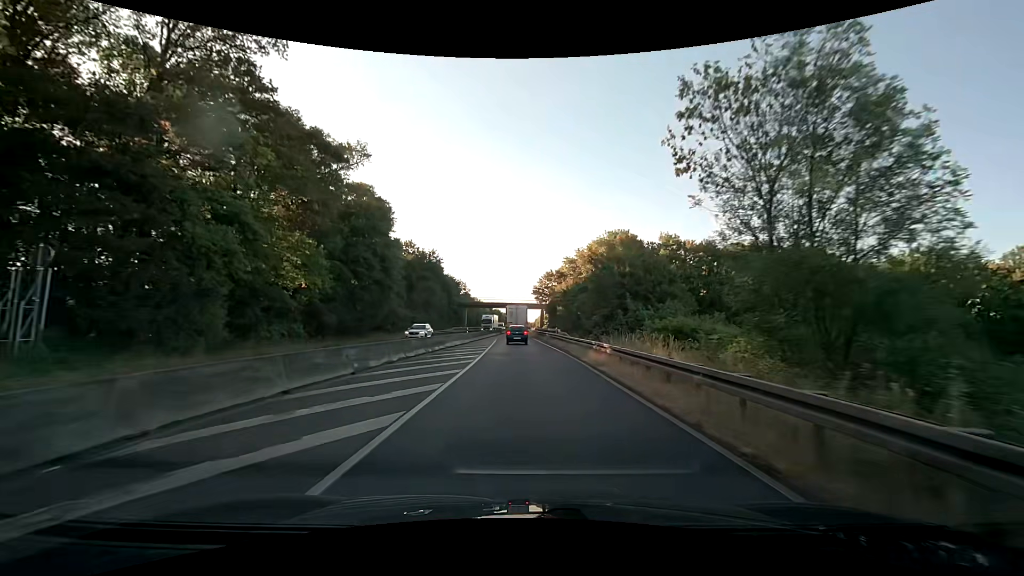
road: trunk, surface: asphalt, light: Day
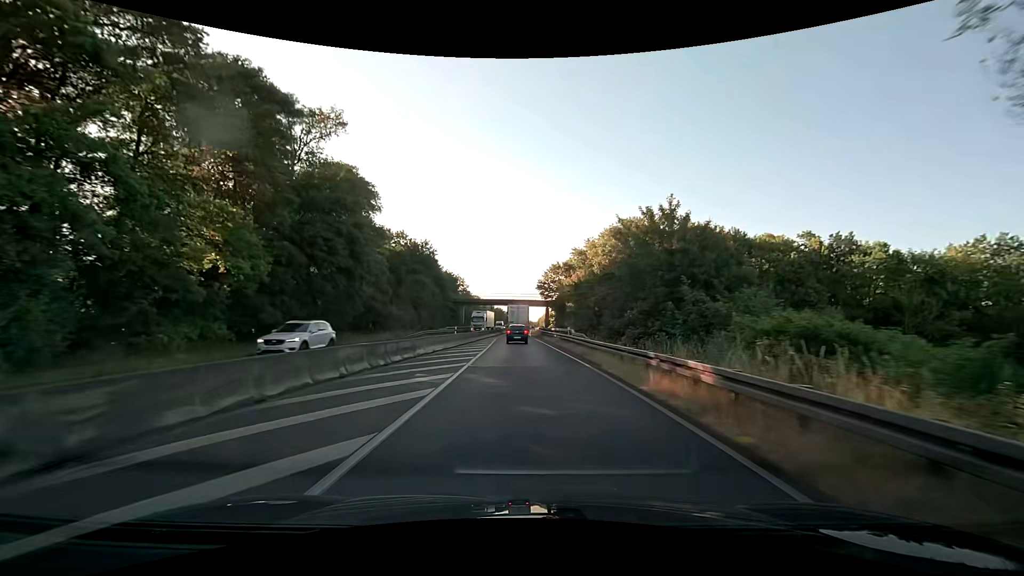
(0.0, +9.5) m; 0°
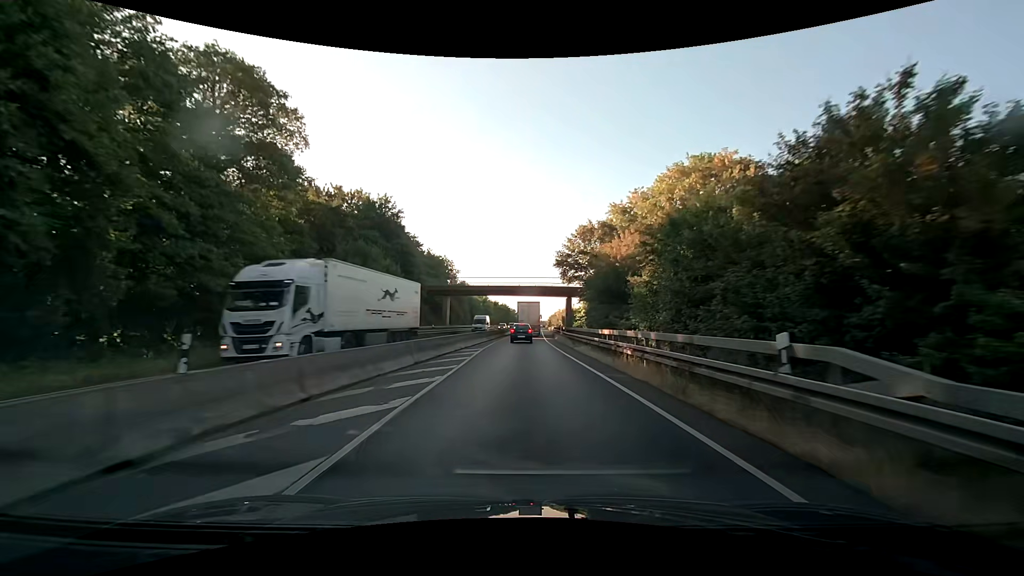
(-0.2, +28.3) m; -1°
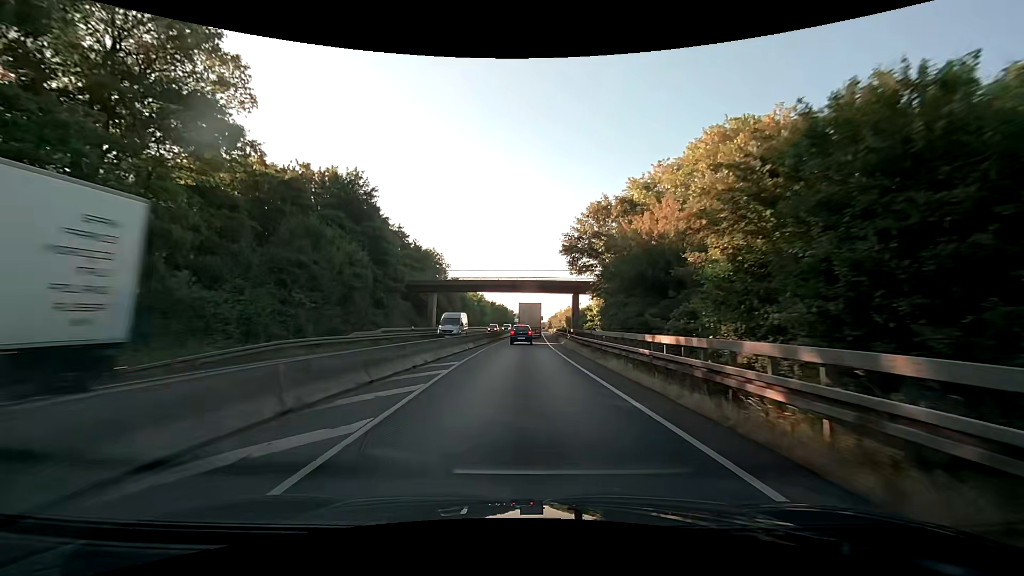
(0.0, +9.3) m; 0°
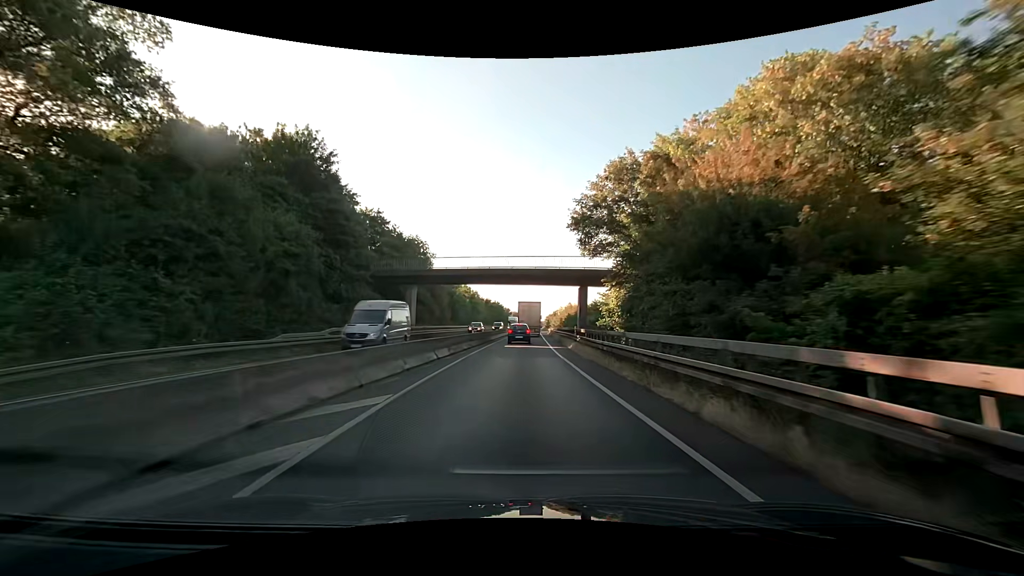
(0.0, +9.2) m; +1°
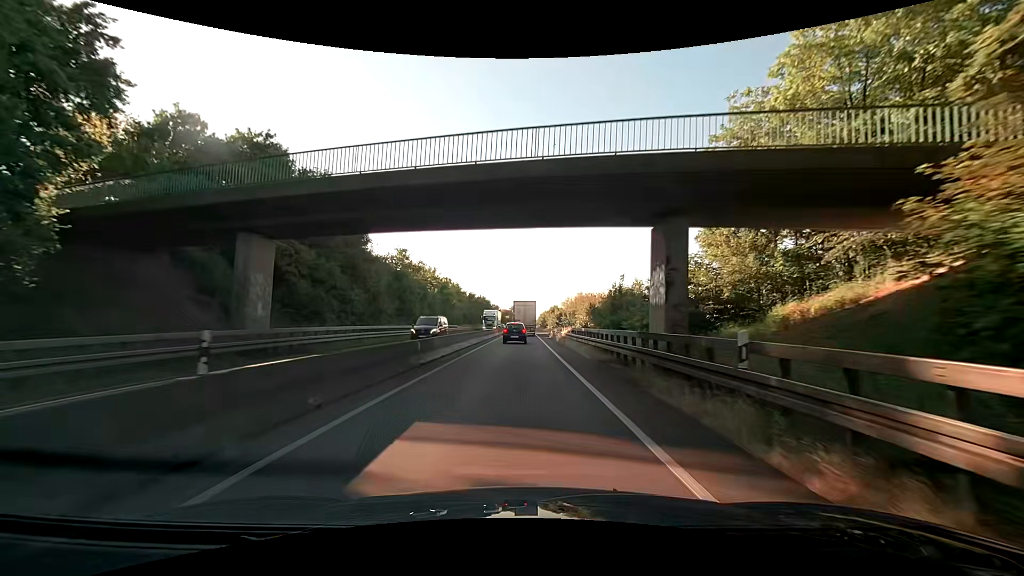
(+0.1, +26.6) m; +1°
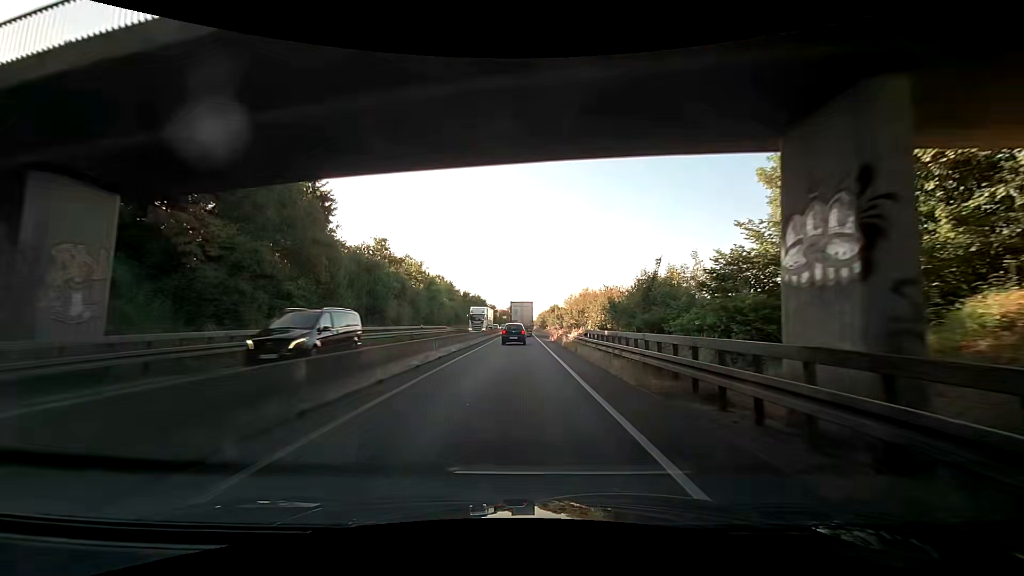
(0.0, +8.5) m; 0°
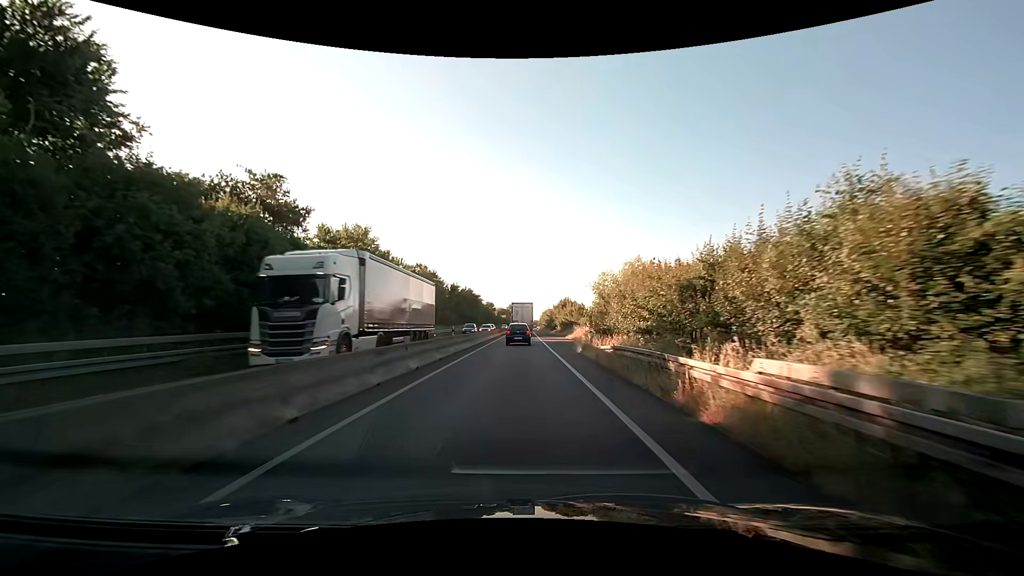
(+0.2, +24.5) m; +1°
(0, +10) (0, +20) (0, +30) (0, +40) (0, +50) (0, +60) (0, +70) (0, +80) (0, +90) (0, +100) m
